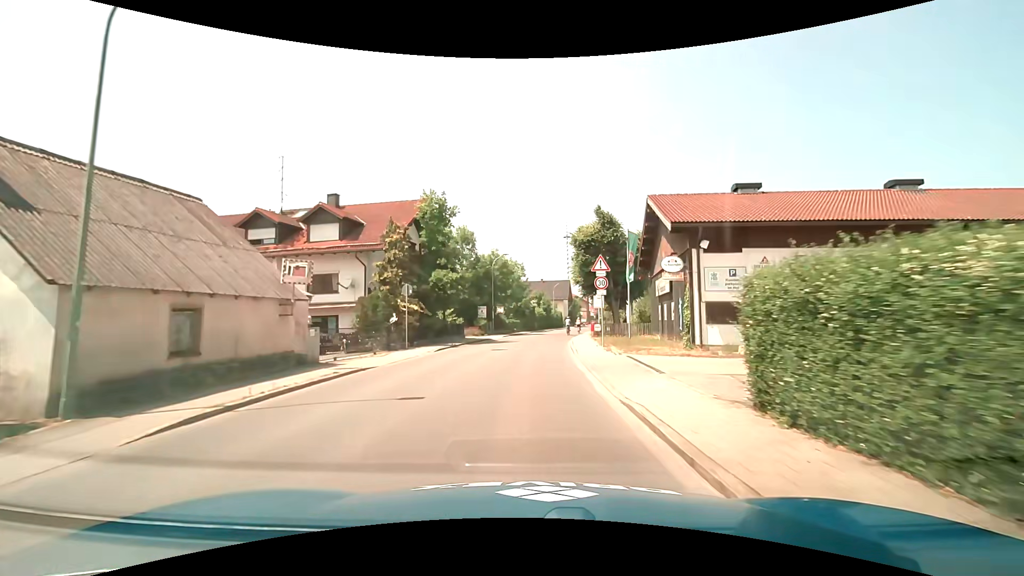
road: tertiary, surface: asphalt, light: Day
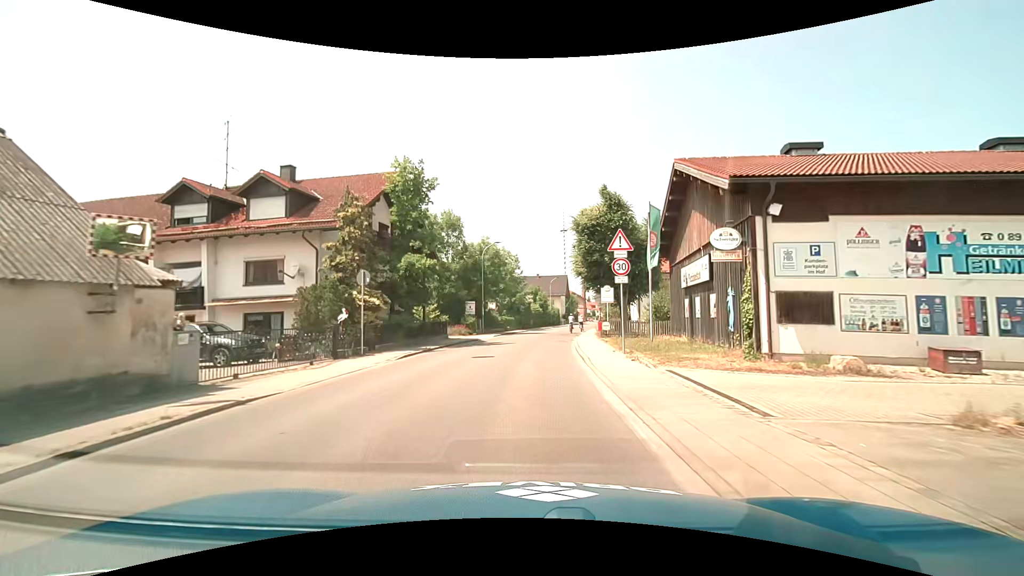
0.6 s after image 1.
(0.0, +5.9) m; 0°
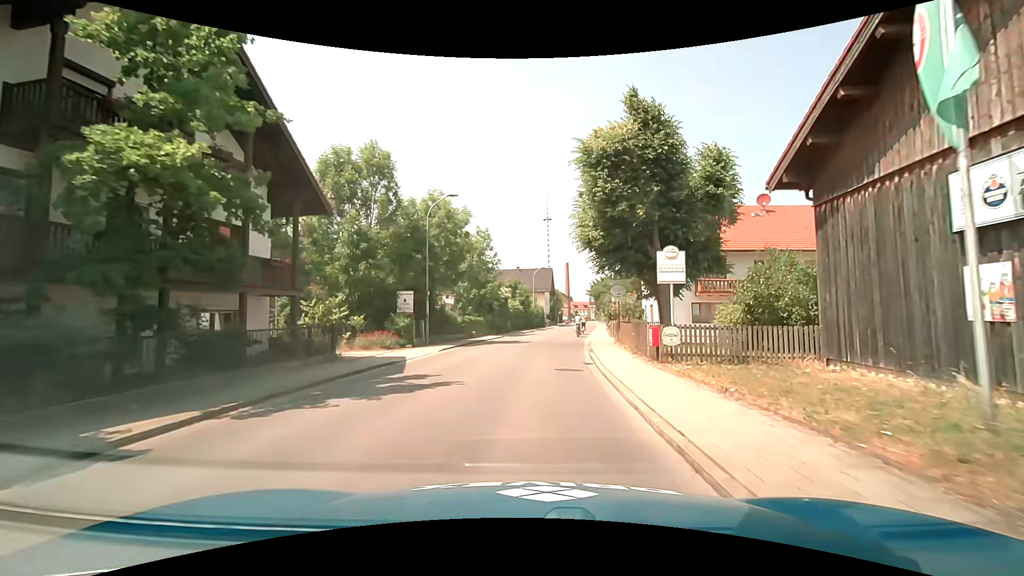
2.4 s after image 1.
(+0.3, +16.4) m; +2°
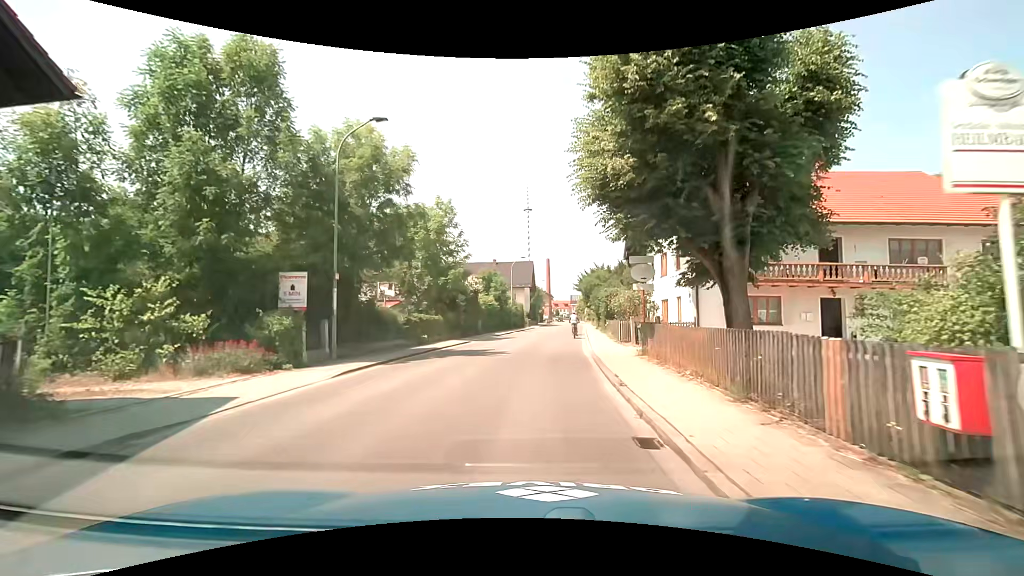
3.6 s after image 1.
(+0.2, +9.9) m; +2°
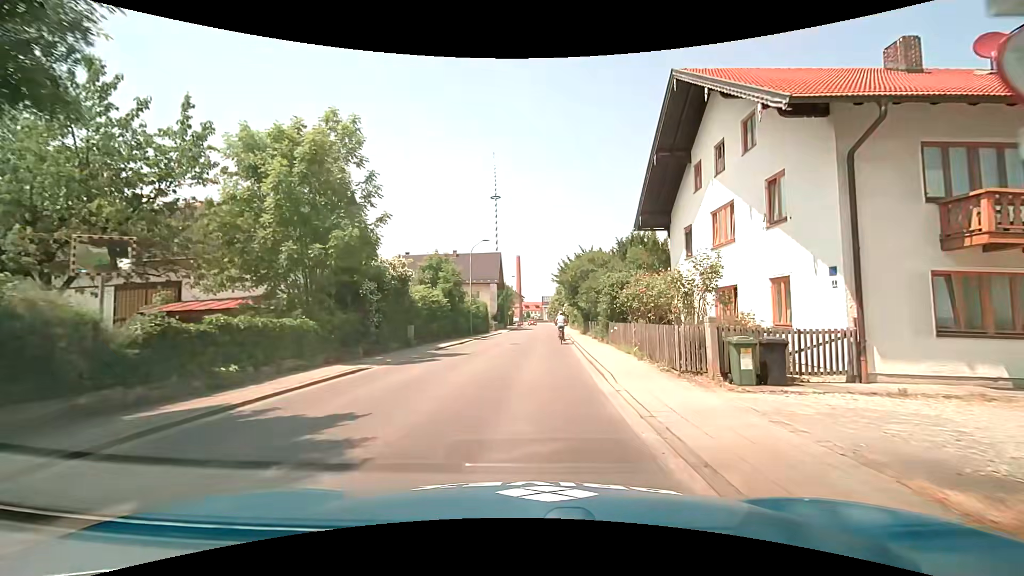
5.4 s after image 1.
(+0.4, +13.7) m; +4°
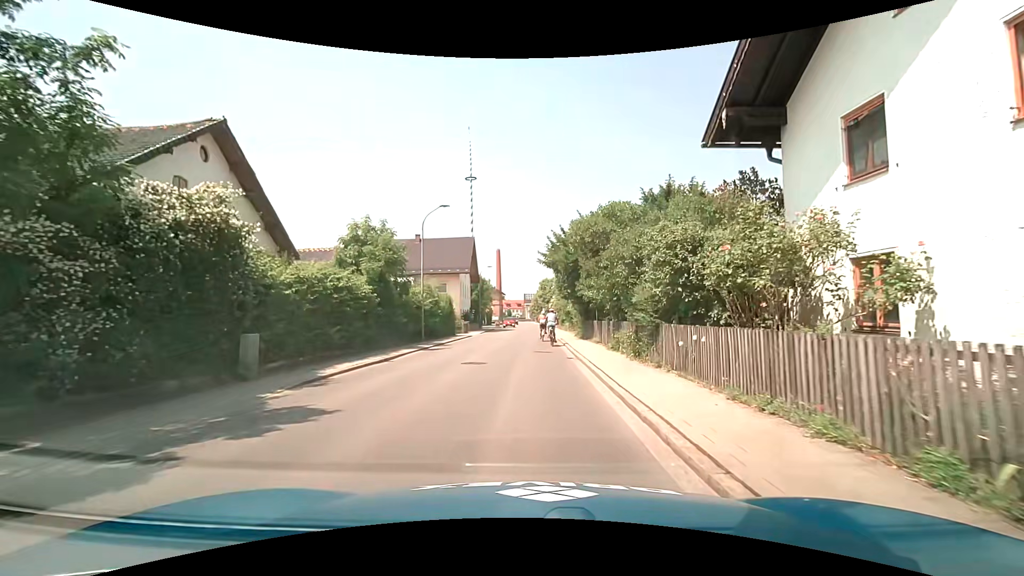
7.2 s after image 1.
(+0.2, +12.3) m; +3°
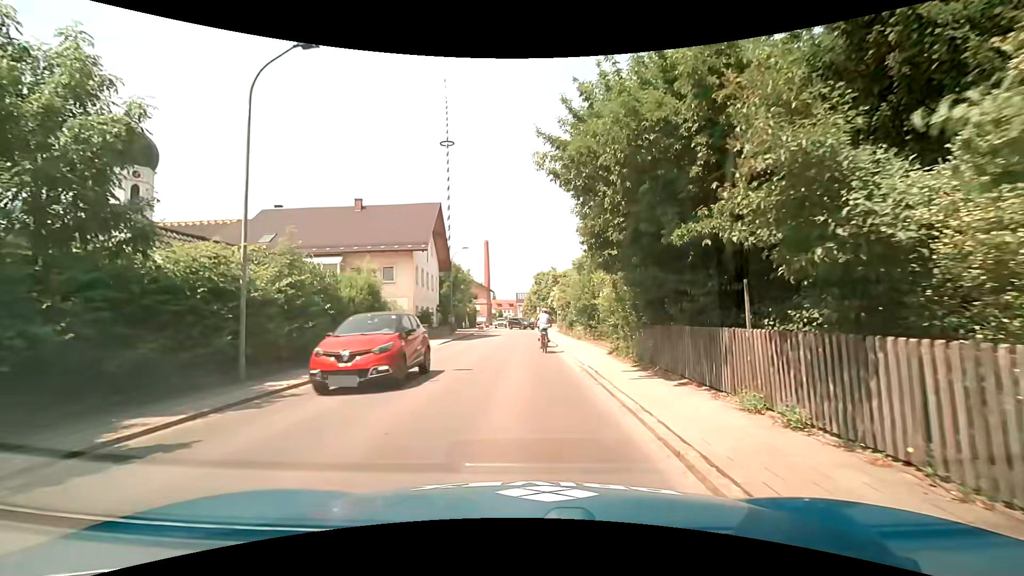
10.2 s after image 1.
(-0.1, +17.6) m; -1°
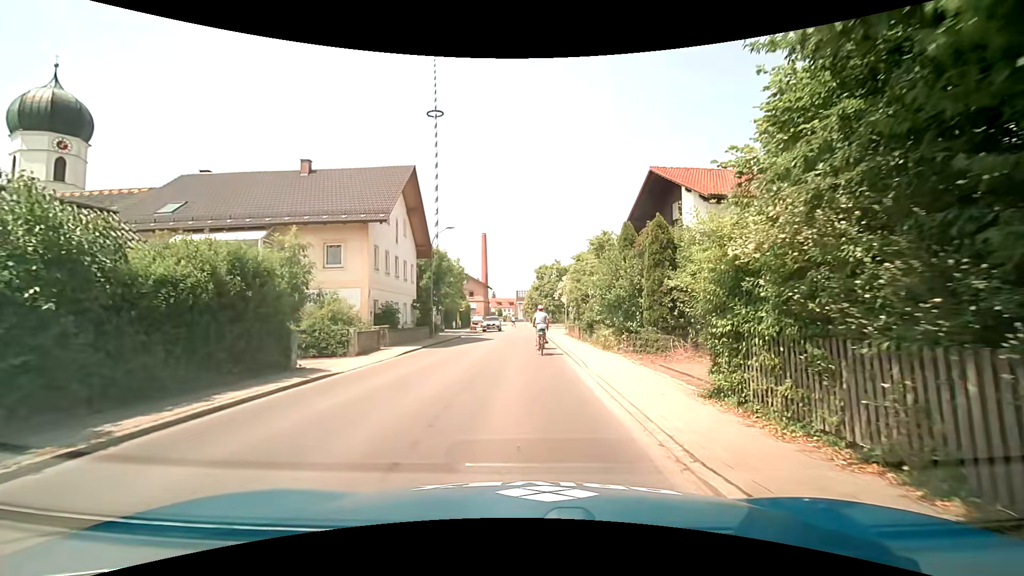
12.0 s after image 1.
(+0.2, +9.6) m; +1°
